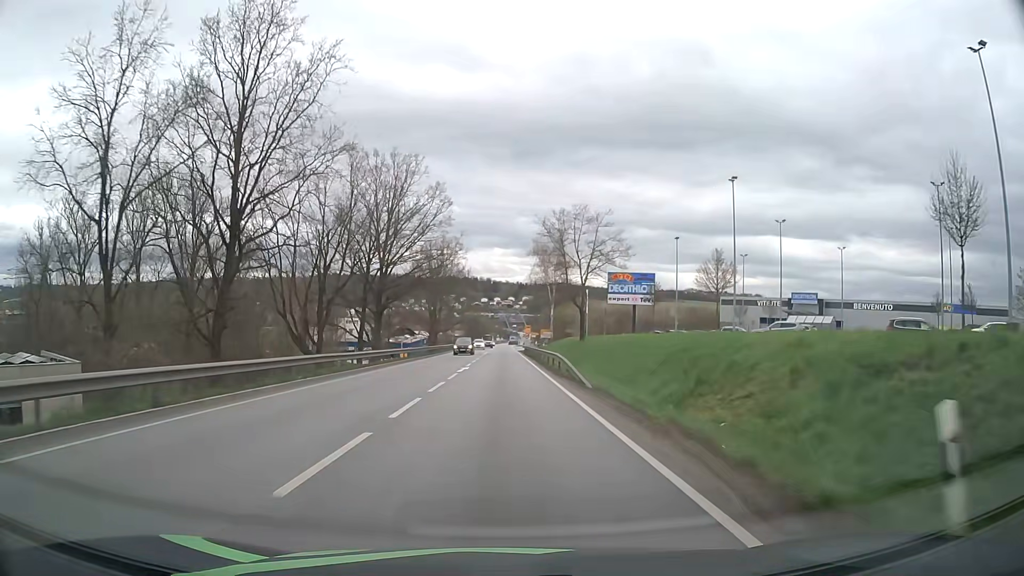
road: primary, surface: asphalt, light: Day
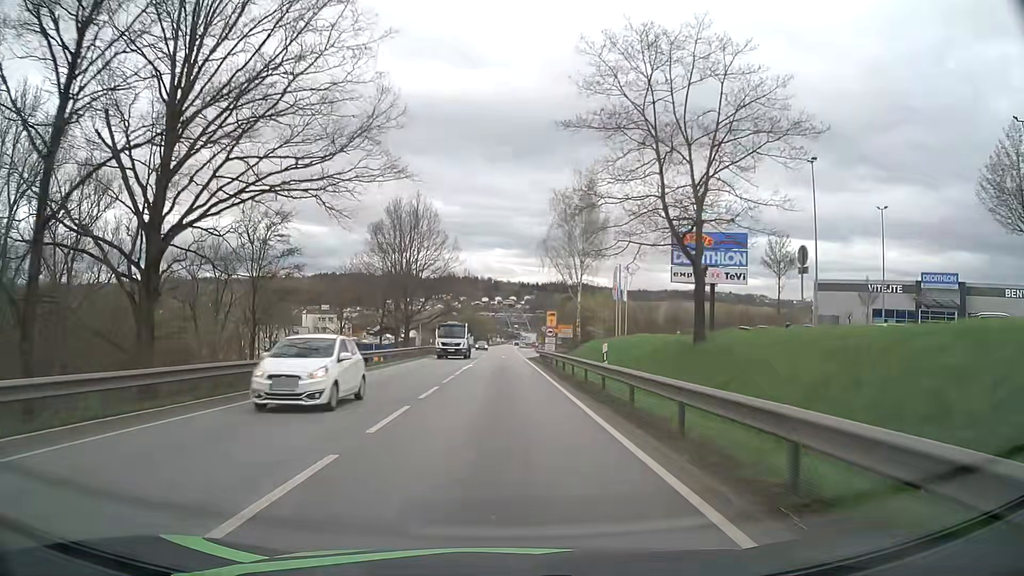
(-0.4, +37.7) m; -1°
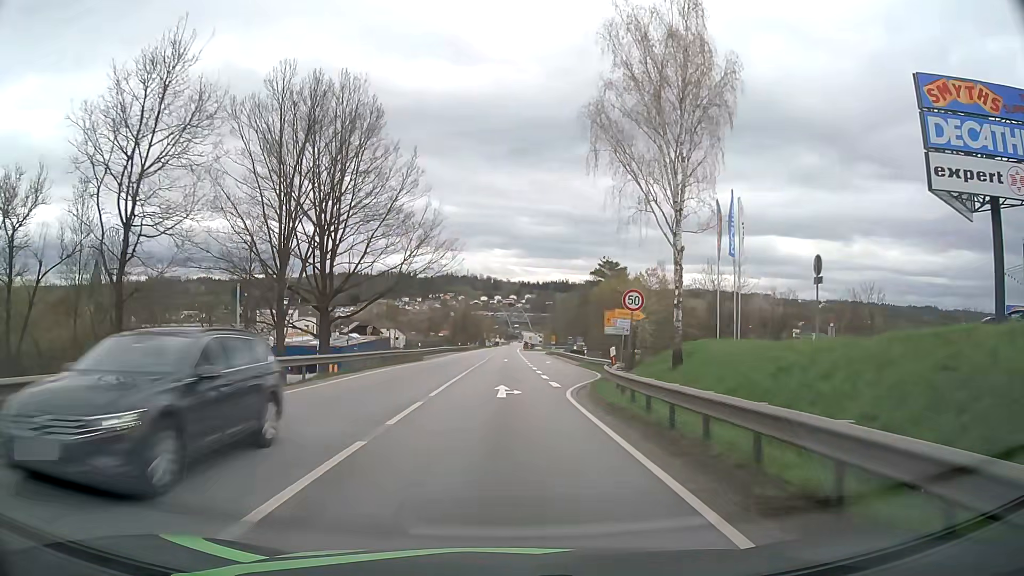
(0.0, +40.3) m; 0°
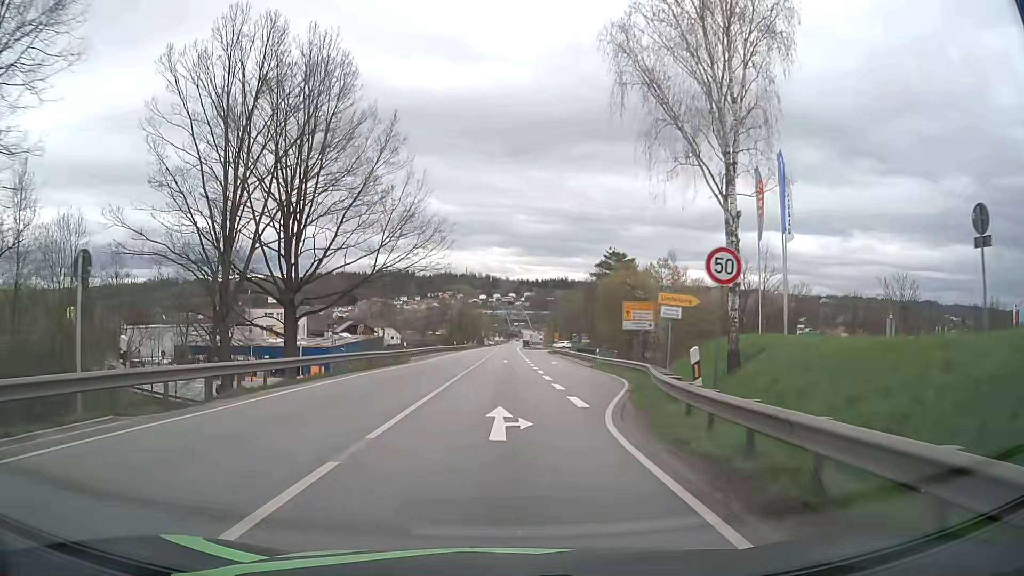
(0.0, +7.7) m; 0°
(0, +10) (0, +20) (0, +30) (0, +40) (0, +50) (0, +60) (0, +70) (0, +80) (0, +90) (0, +100) m
